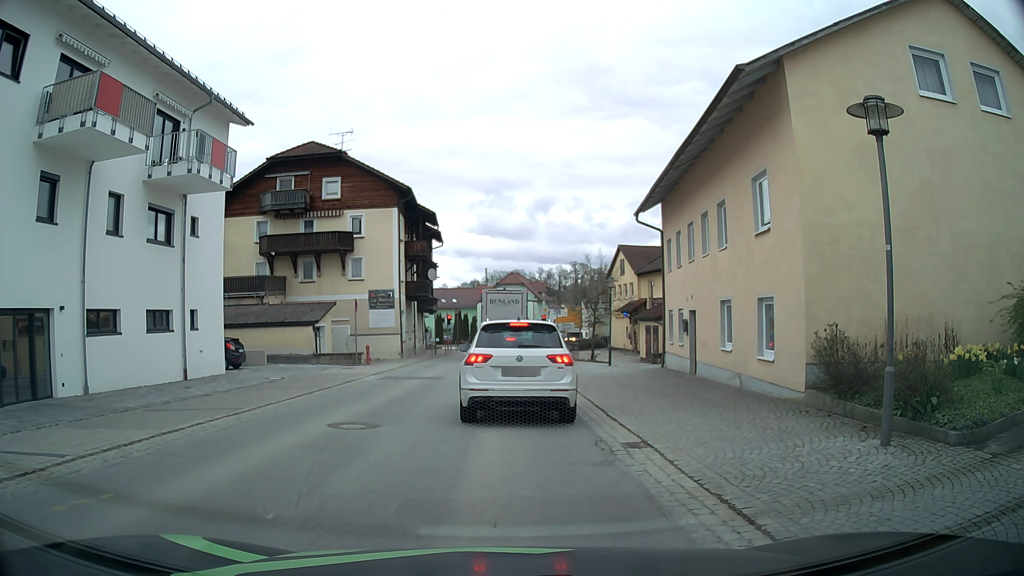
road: secondary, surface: asphalt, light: Day
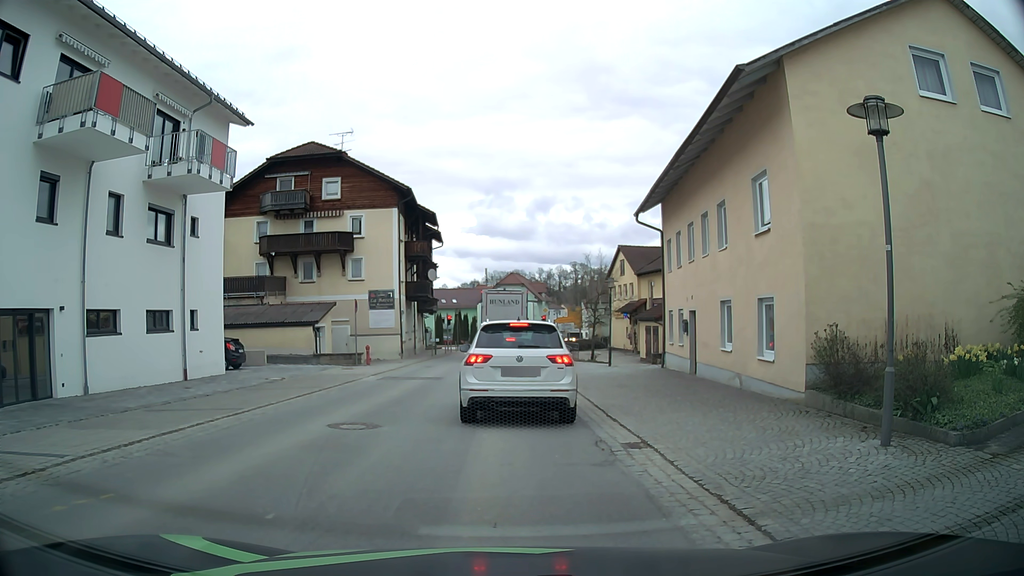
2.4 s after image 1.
(0.0, 0.0) m; 0°
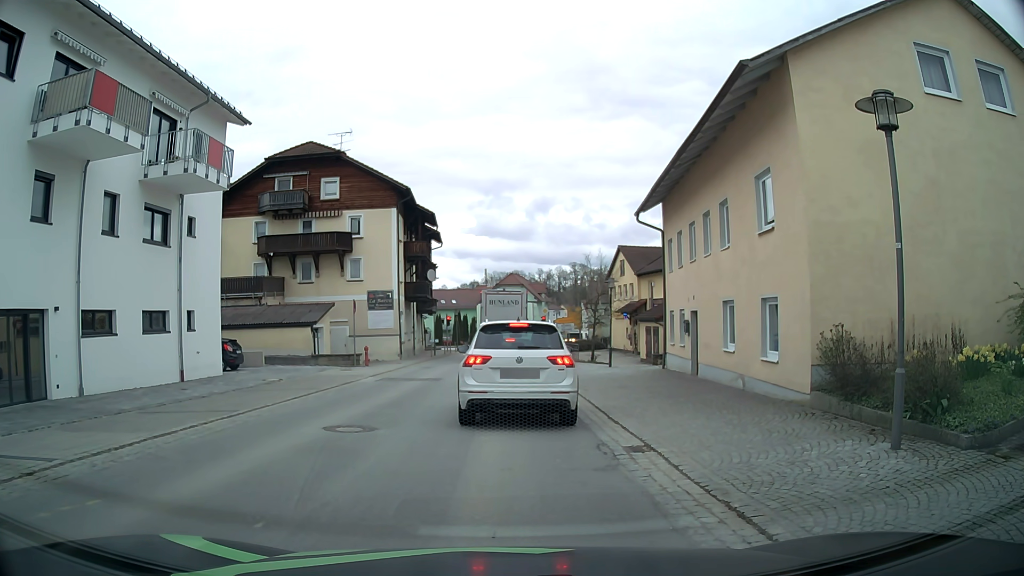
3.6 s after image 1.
(0.0, +0.2) m; 0°
